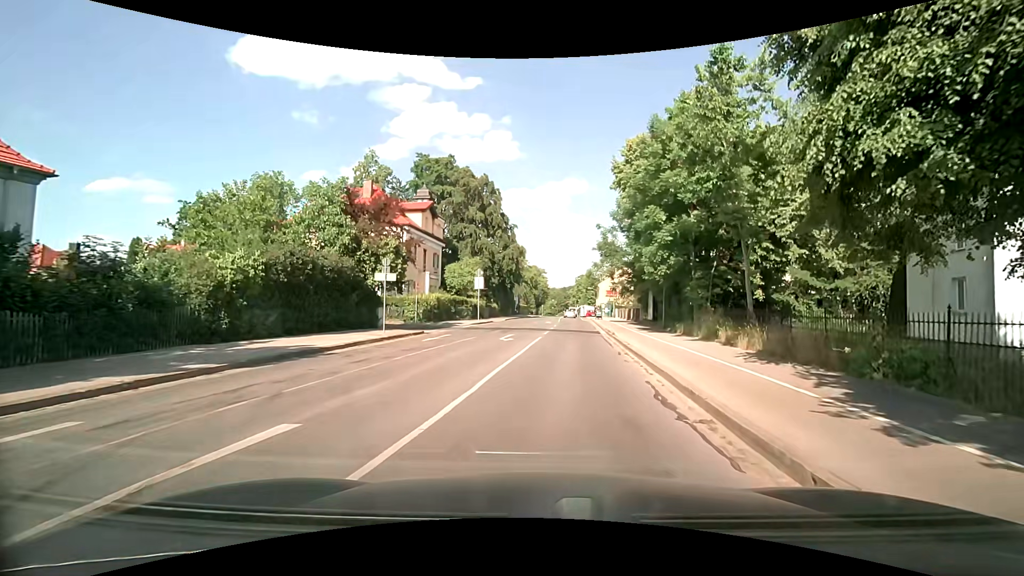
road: secondary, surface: asphalt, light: Day
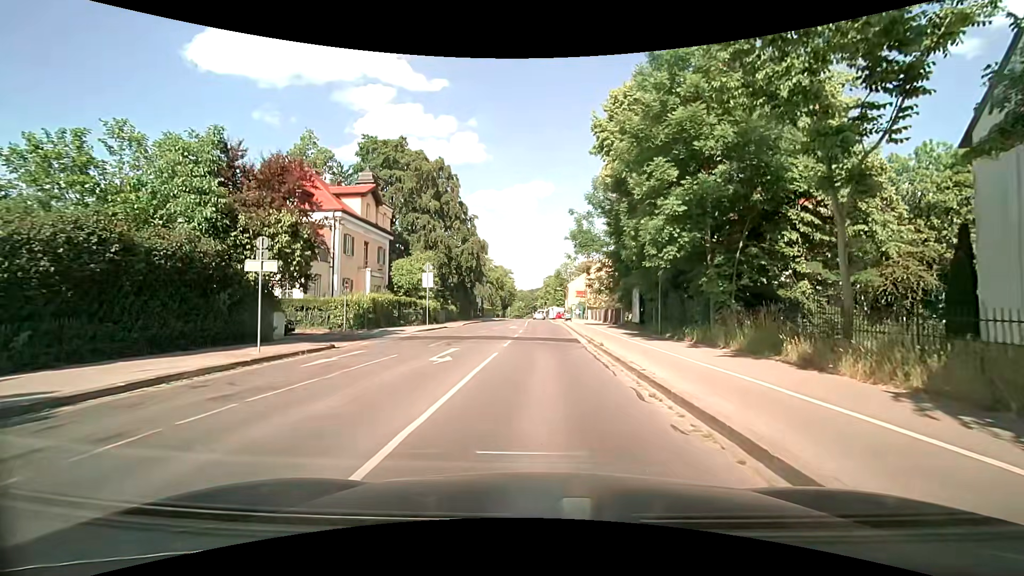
(+0.4, +8.1) m; +4°
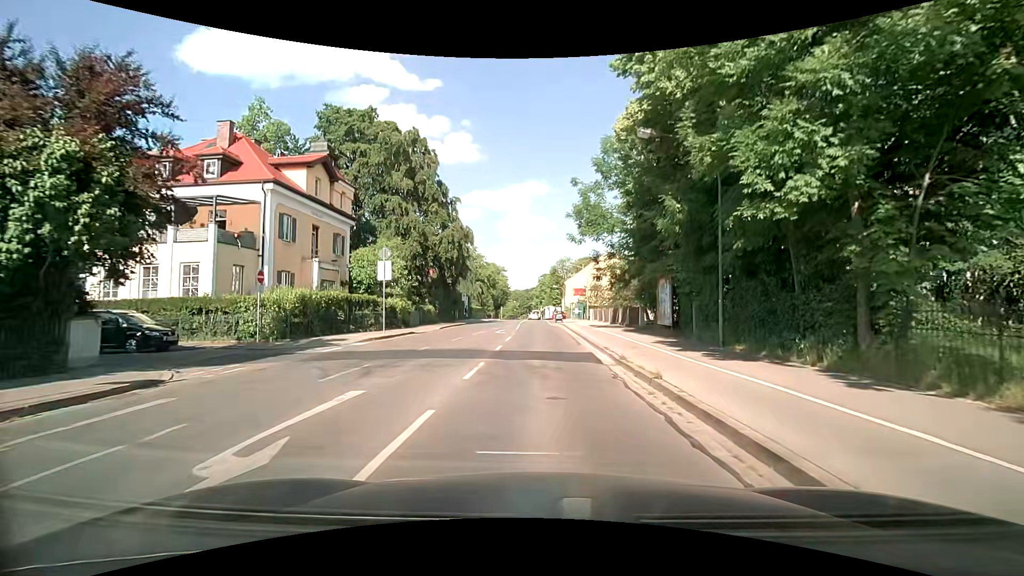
(+0.1, +9.3) m; +1°
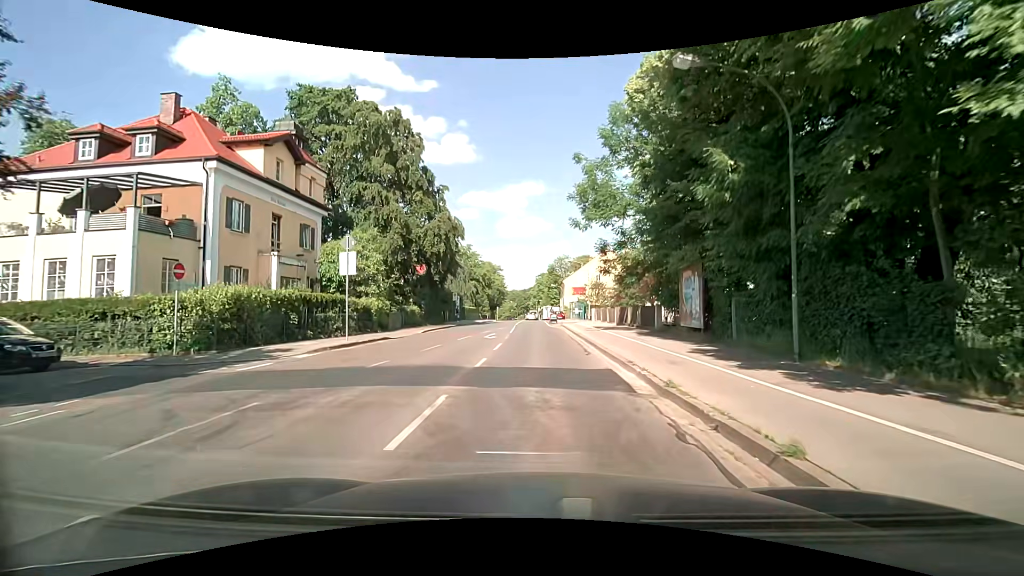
(0.0, +4.9) m; +1°
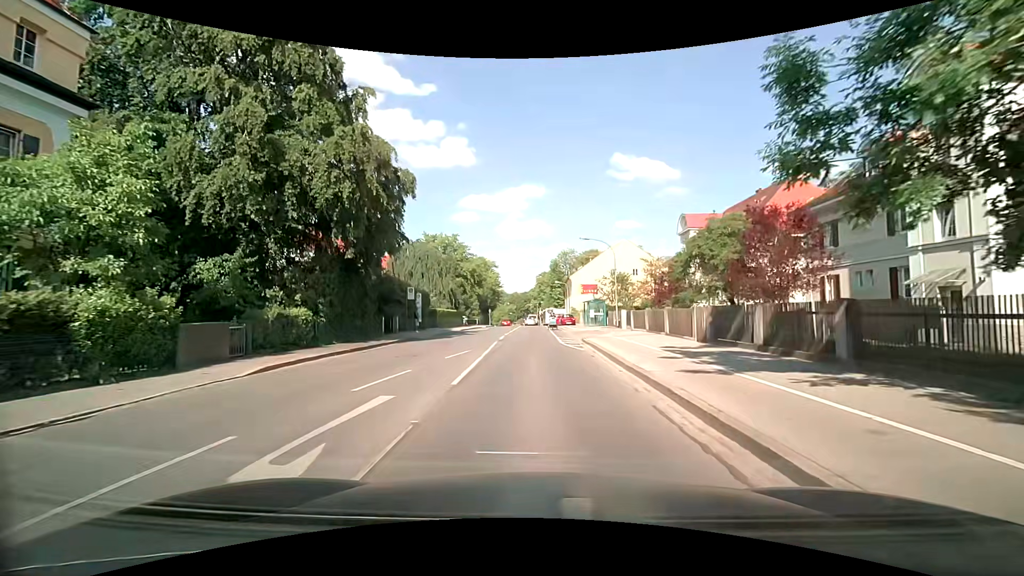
(-0.1, +20.0) m; -1°
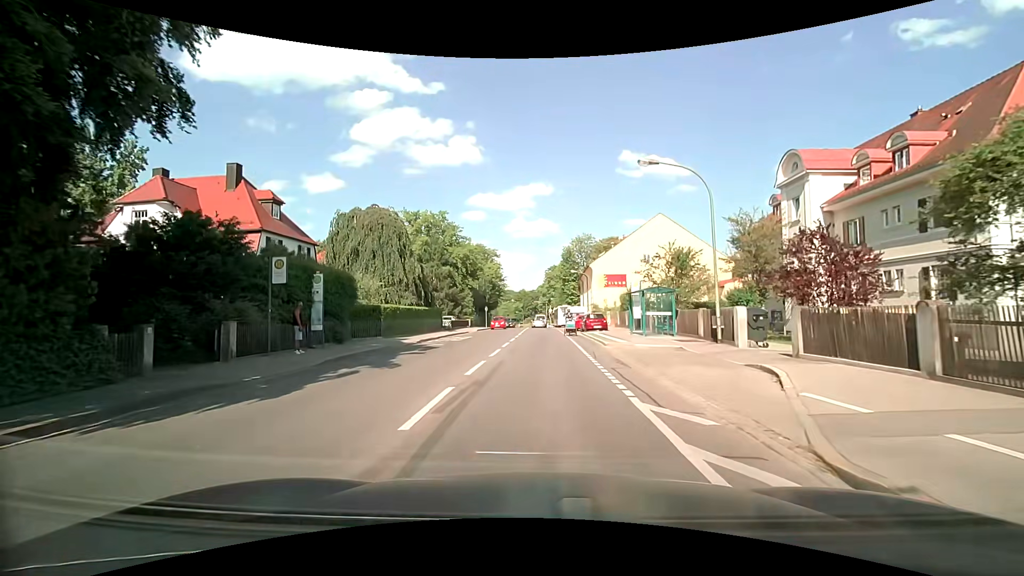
(-0.2, +20.1) m; -1°
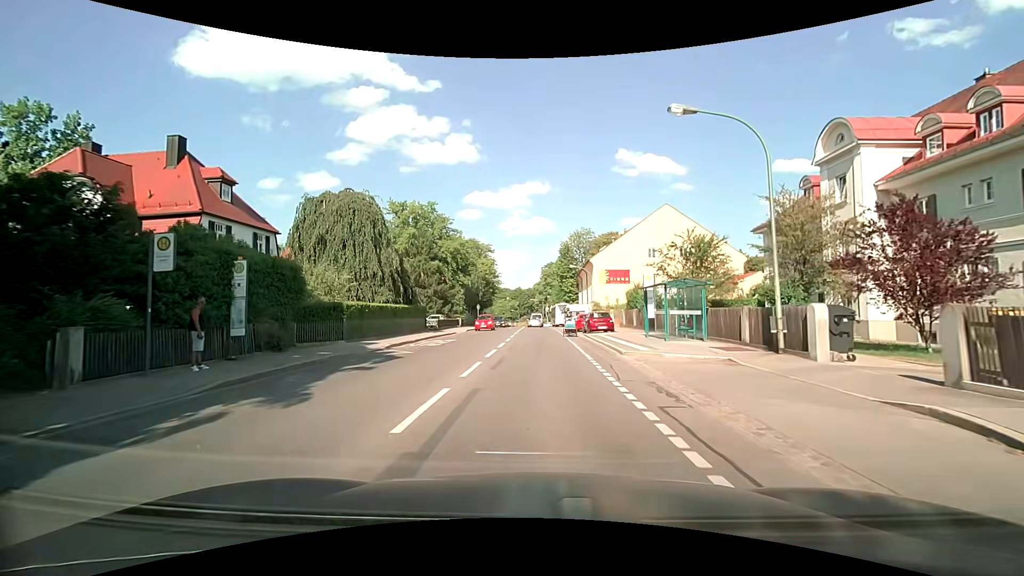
(0.0, +5.1) m; 0°
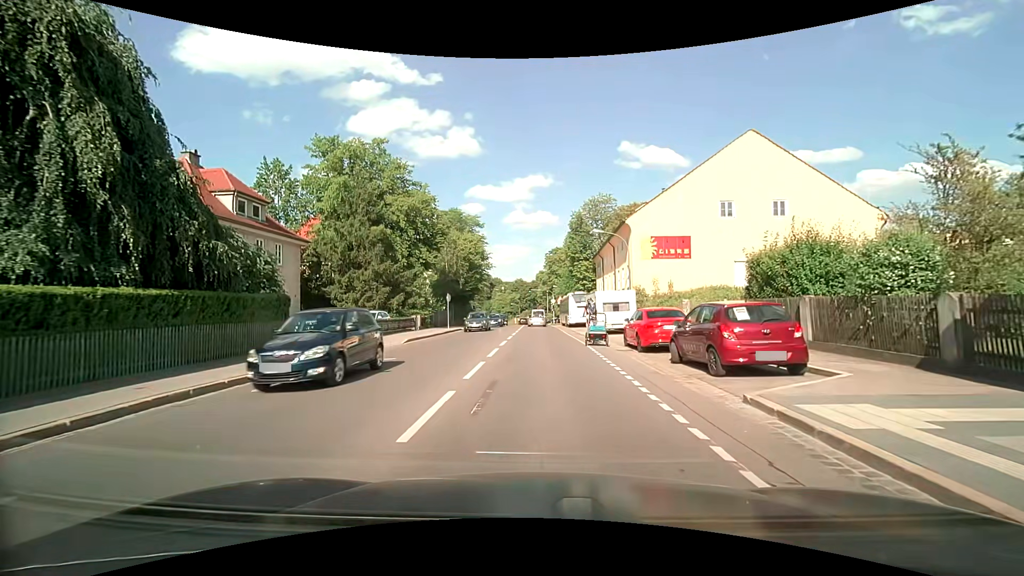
(+0.1, +23.1) m; 0°
